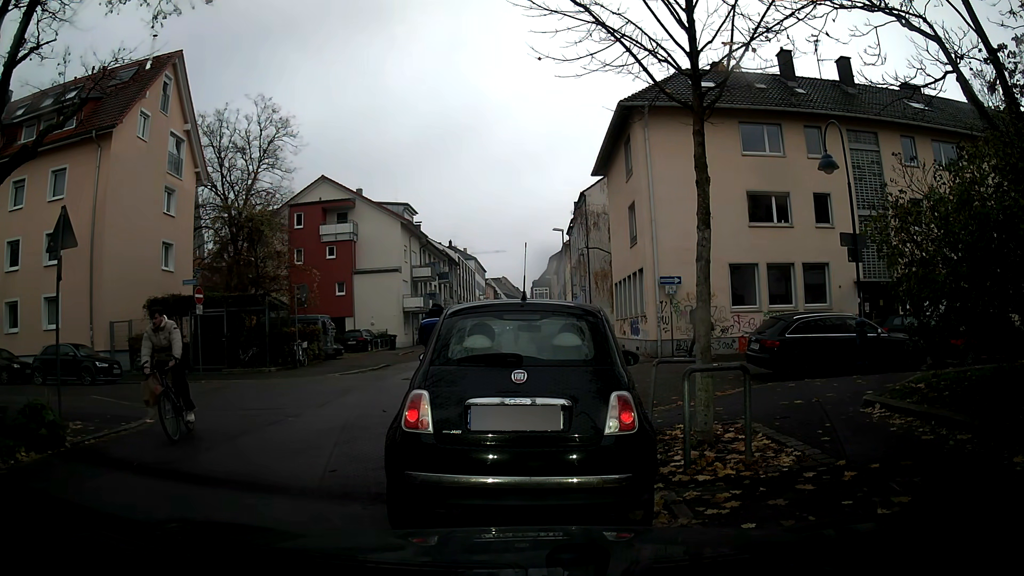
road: residential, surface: asphalt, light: Day
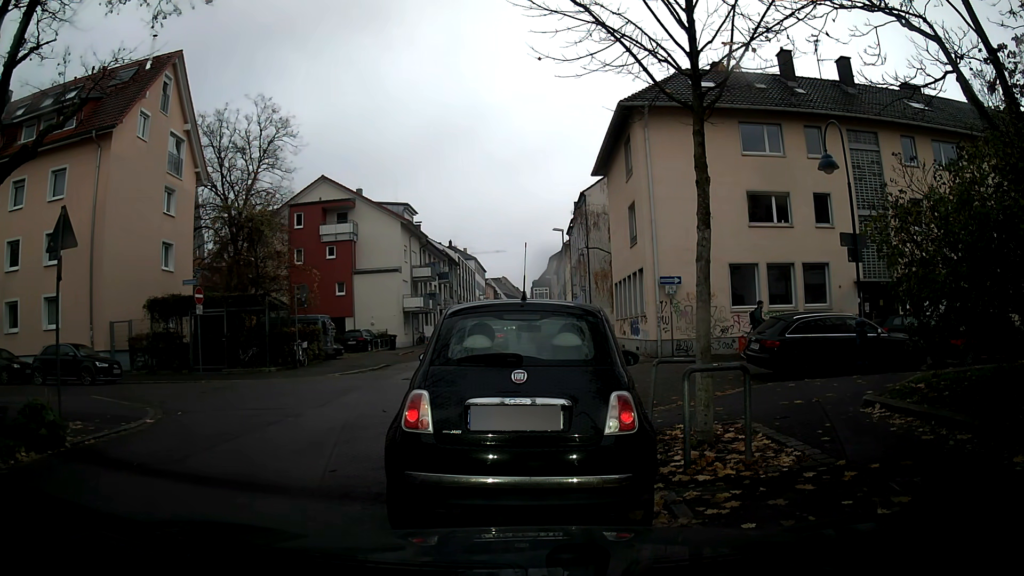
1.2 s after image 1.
(0.0, 0.0) m; 0°
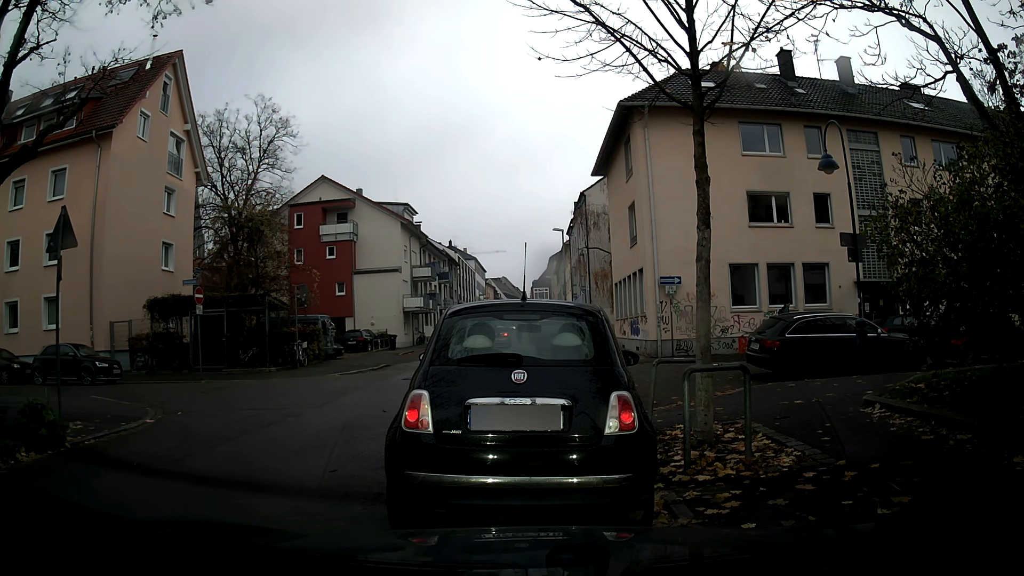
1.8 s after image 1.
(0.0, 0.0) m; 0°
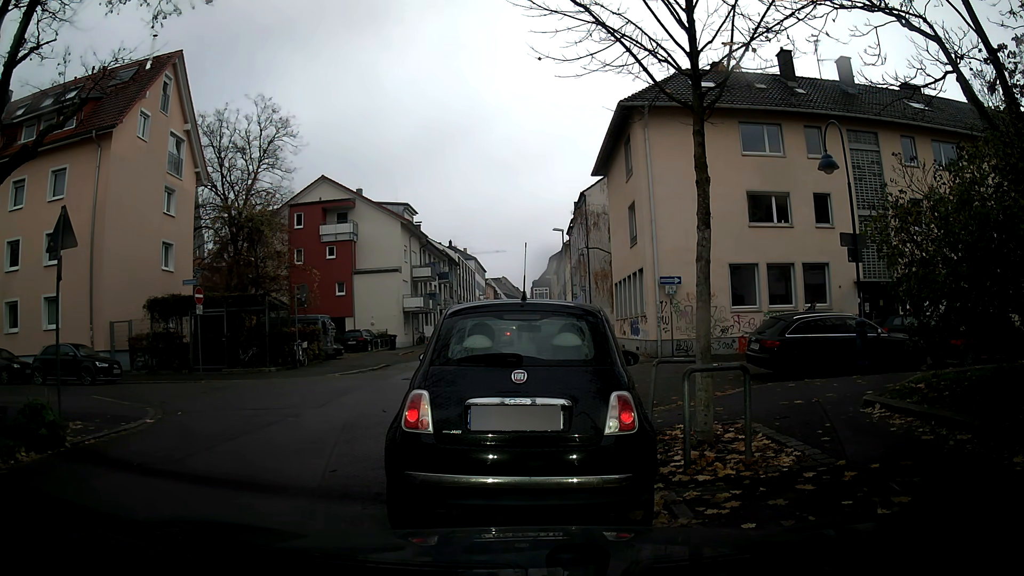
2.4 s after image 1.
(0.0, 0.0) m; 0°
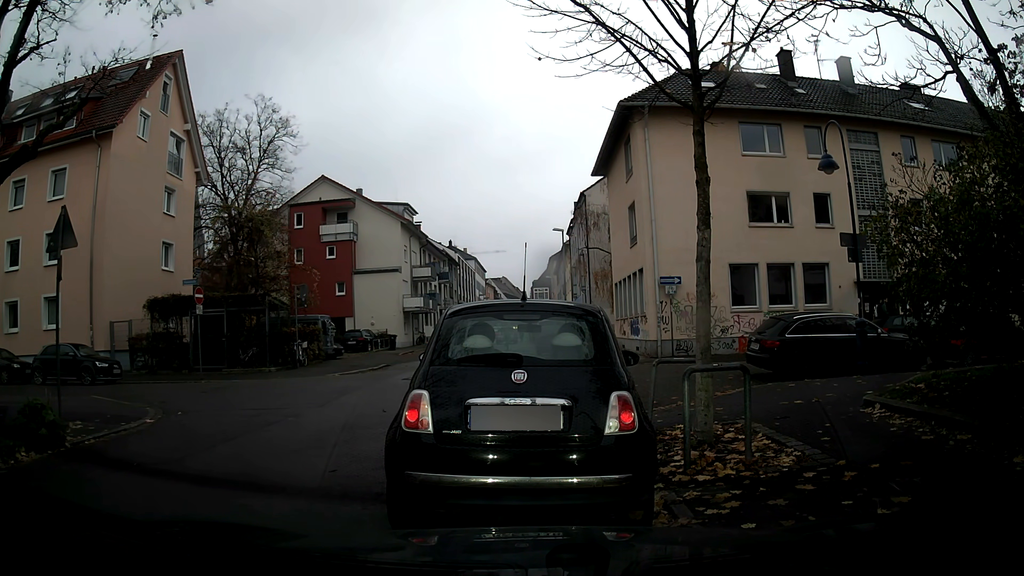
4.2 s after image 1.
(0.0, 0.0) m; 0°
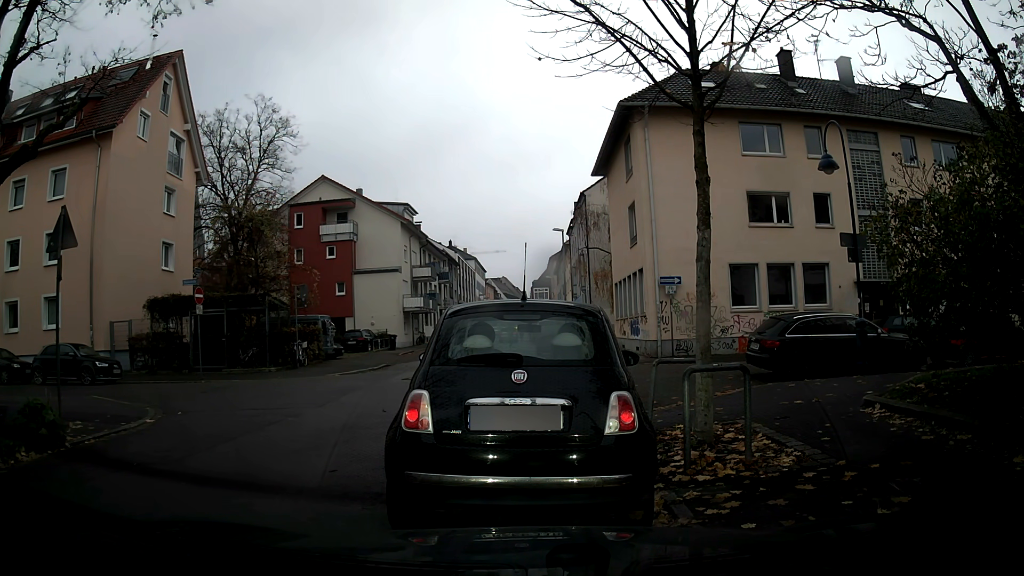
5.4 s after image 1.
(0.0, 0.0) m; 0°
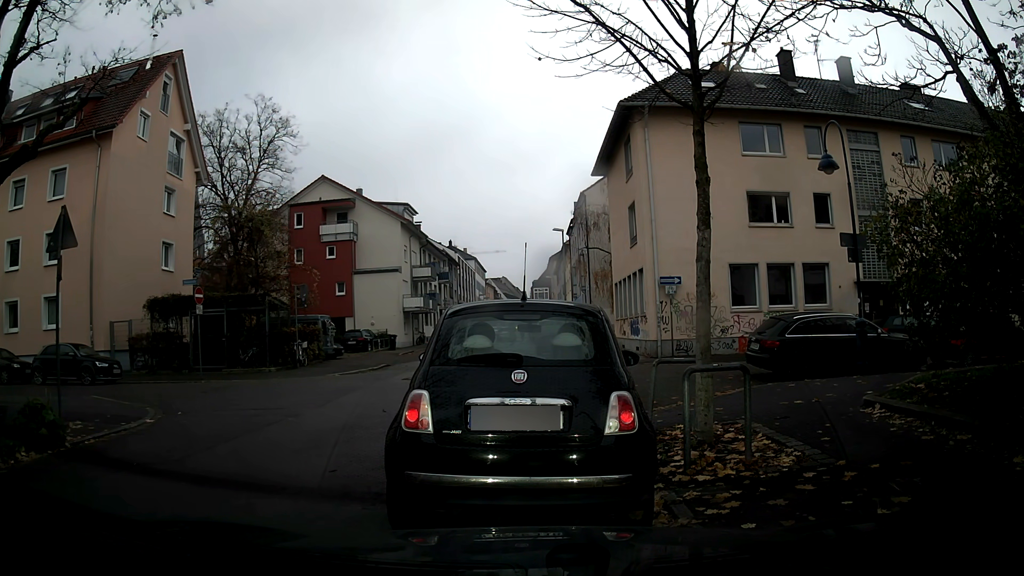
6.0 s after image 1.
(0.0, 0.0) m; 0°
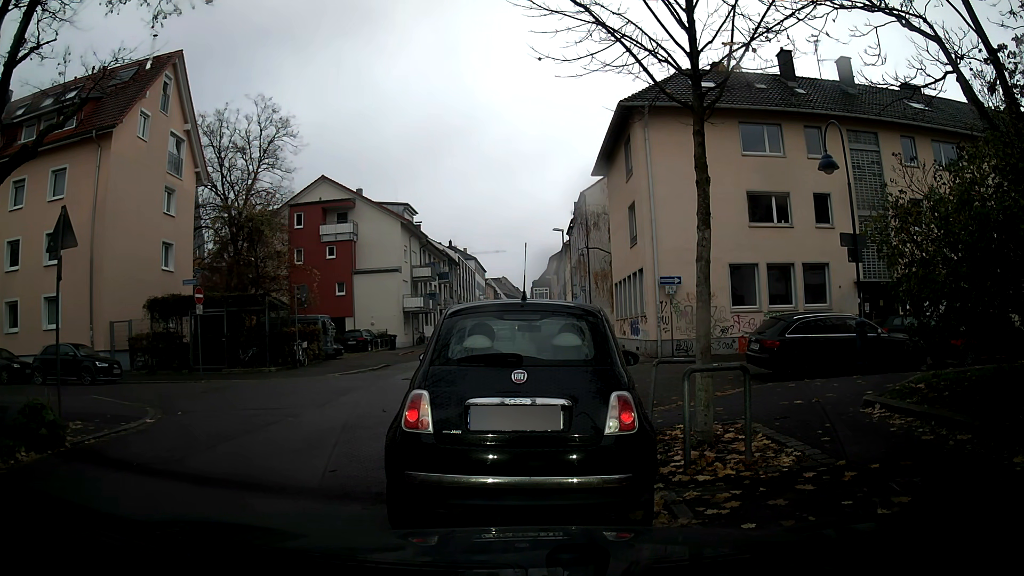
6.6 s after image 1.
(0.0, 0.0) m; 0°
